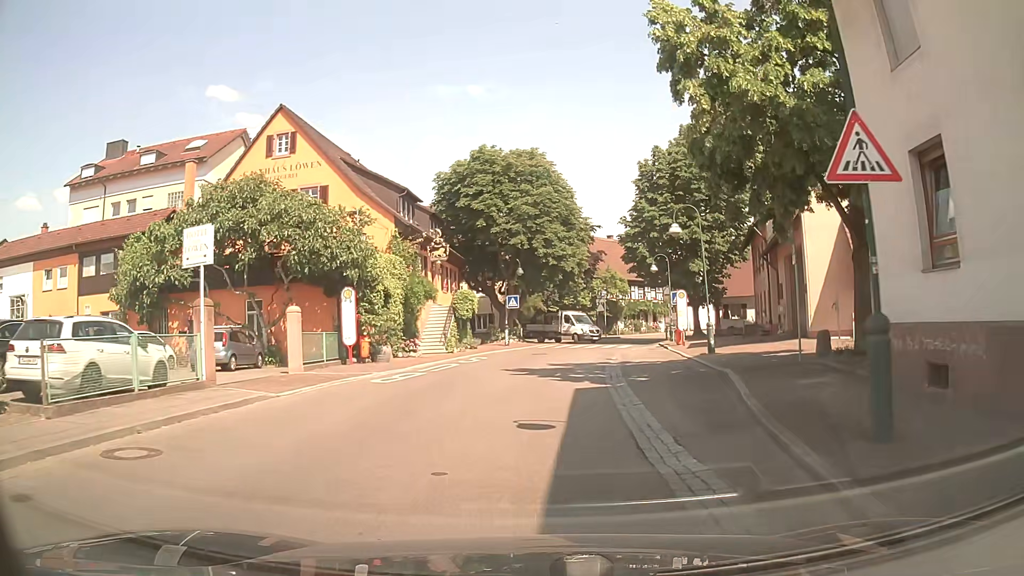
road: tertiary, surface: asphalt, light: Day
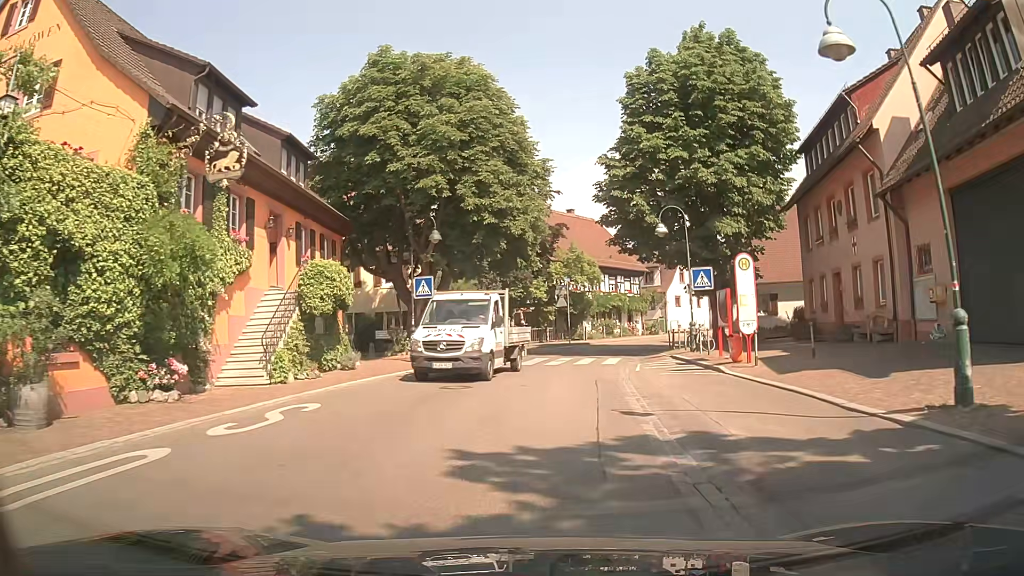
(+0.4, +17.7) m; +5°
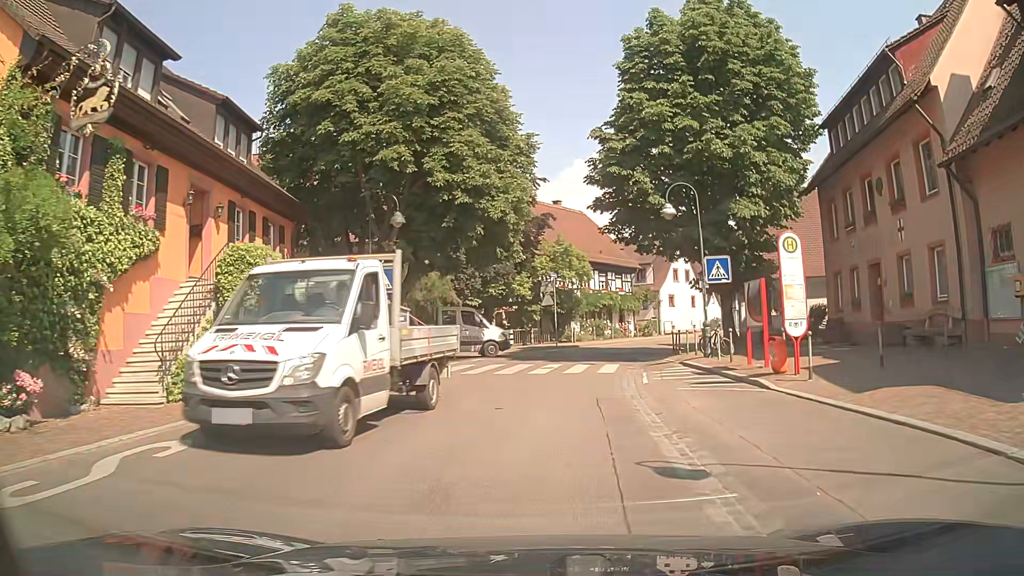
(0.0, +4.3) m; 0°
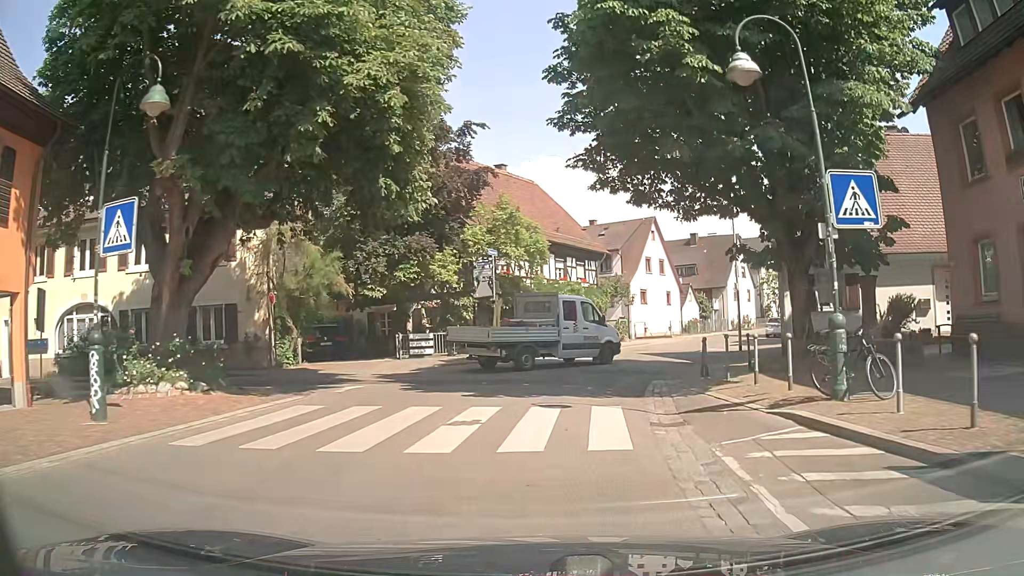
(+0.6, +12.3) m; +5°
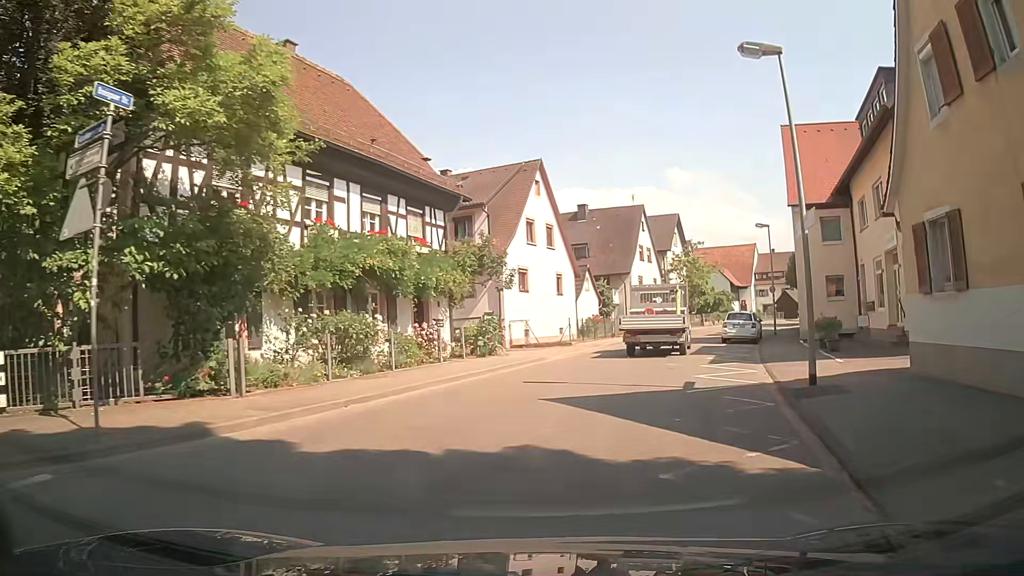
(+1.7, +18.4) m; +12°
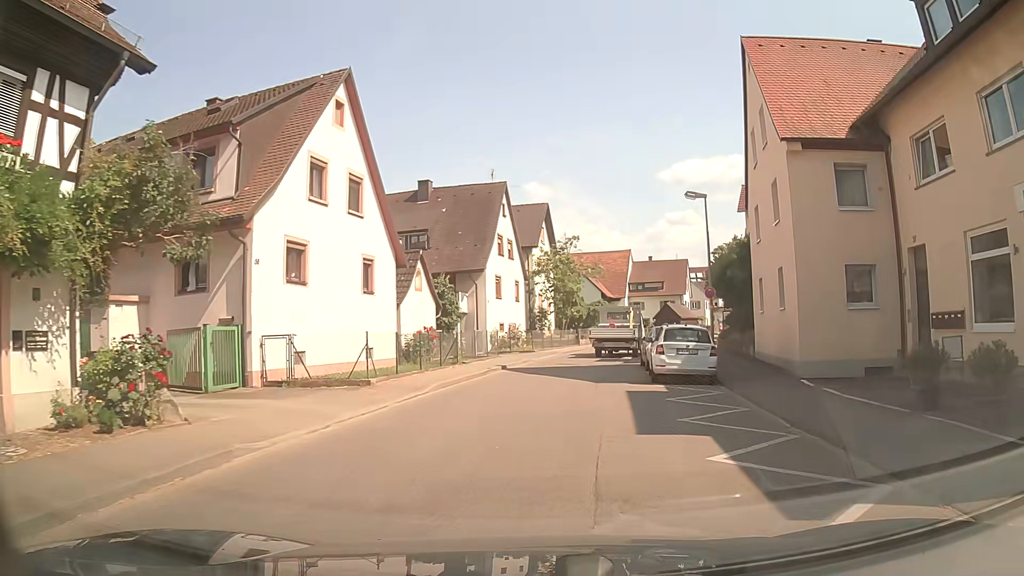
(+1.8, +13.8) m; +13°
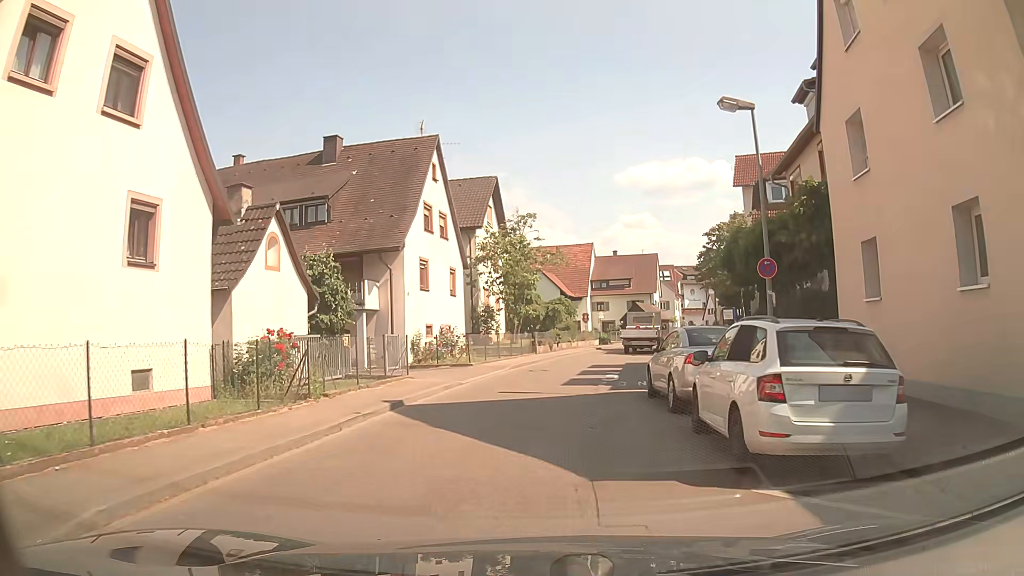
(+0.6, +10.7) m; +4°
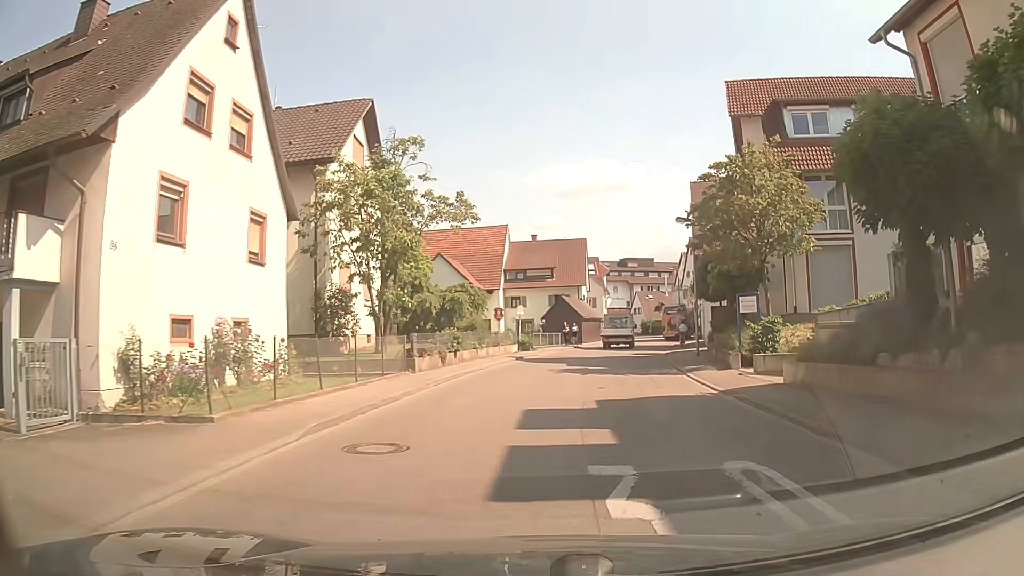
(+0.8, +15.3) m; +7°
